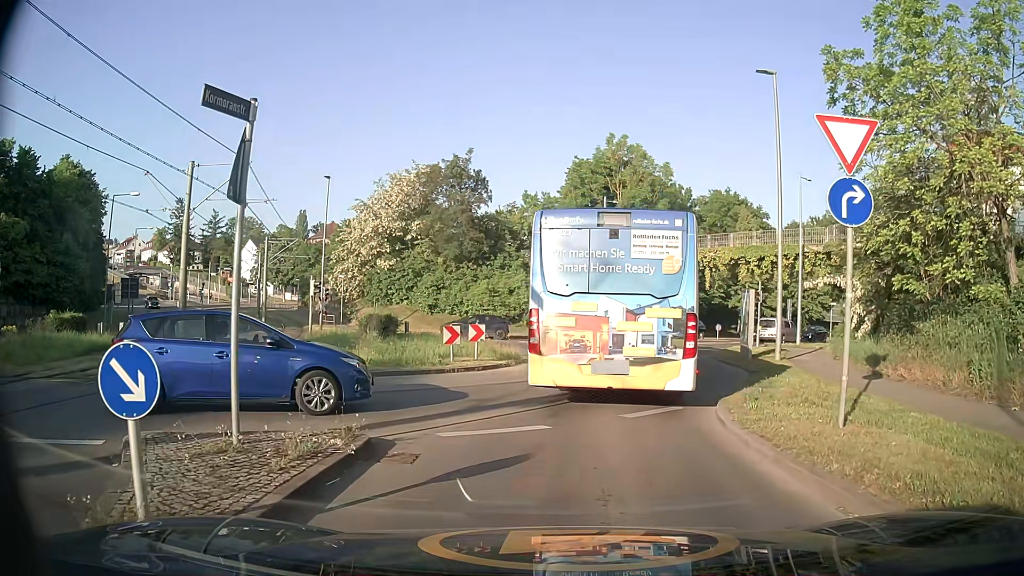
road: tertiary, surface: asphalt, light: Day
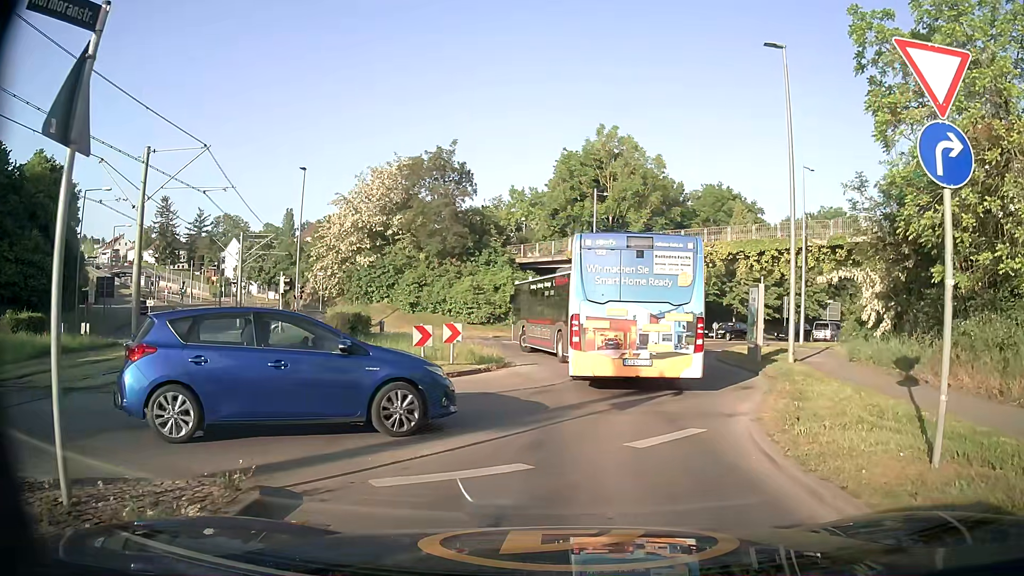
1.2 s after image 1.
(+0.1, +2.5) m; +4°
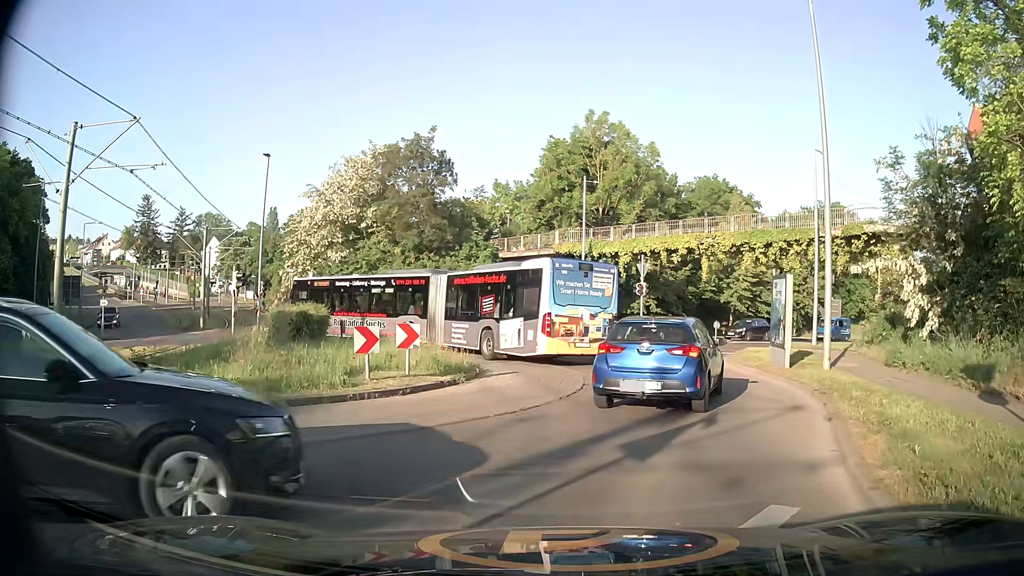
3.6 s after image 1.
(0.0, +3.7) m; +2°
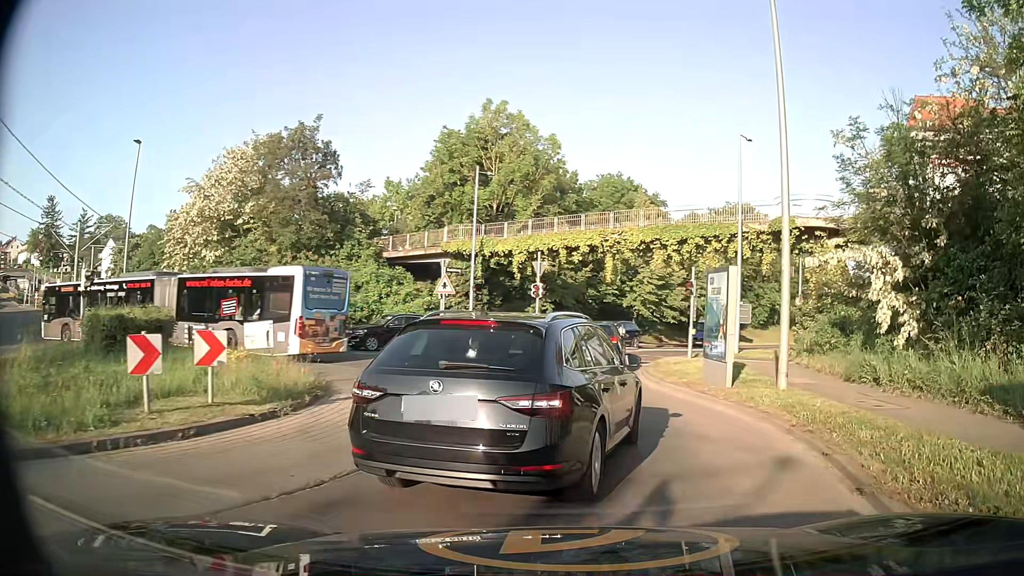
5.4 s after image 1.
(+0.2, +4.7) m; +8°
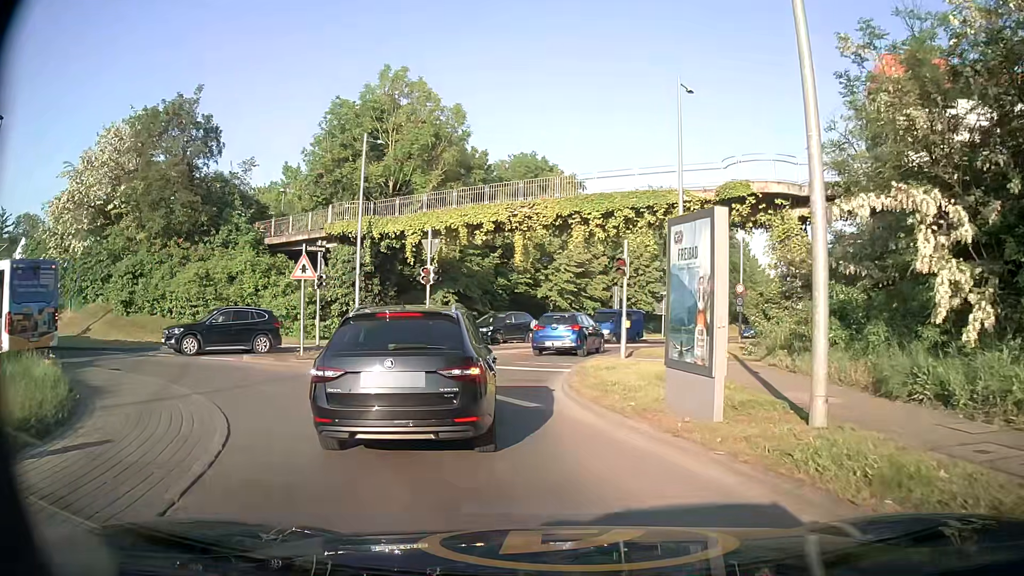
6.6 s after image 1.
(+0.4, +6.3) m; +5°
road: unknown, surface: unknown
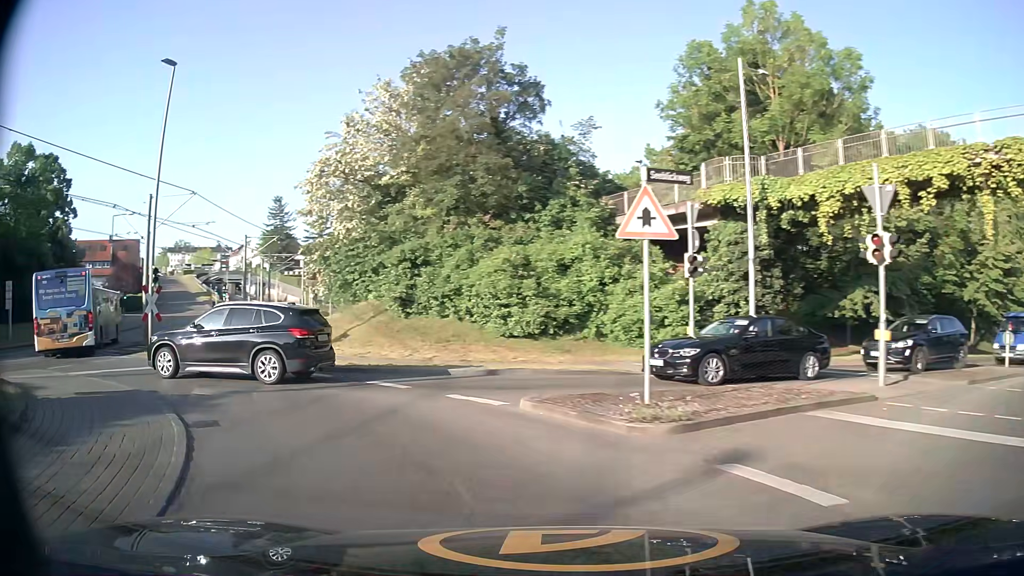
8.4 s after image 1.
(-2.6, +10.6) m; -33°
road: secondary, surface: asphalt
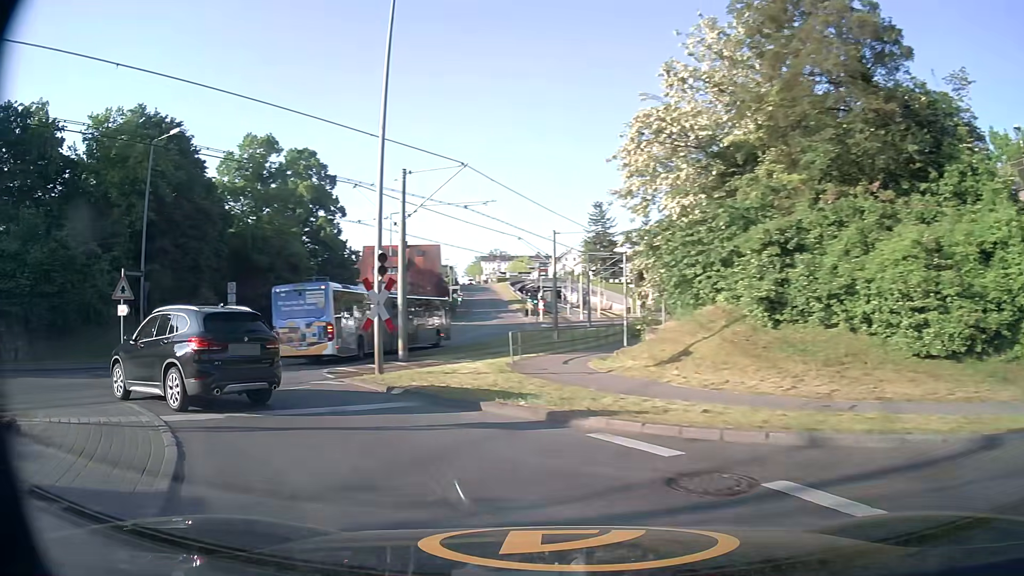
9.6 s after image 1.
(-1.9, +7.9) m; -28°
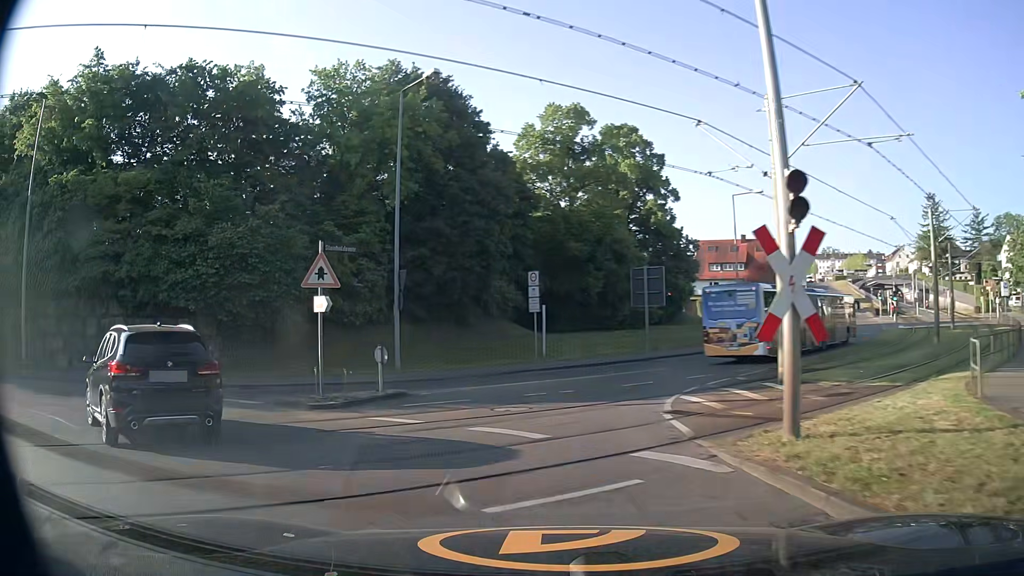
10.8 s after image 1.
(-2.2, +8.3) m; -29°
(0, +10) (+3, +20) (+9, +28) (+15, +35) (+21, +43) (+27, +52) (+31, +61) (+36, +70) (+40, +79) (+43, +88) m
